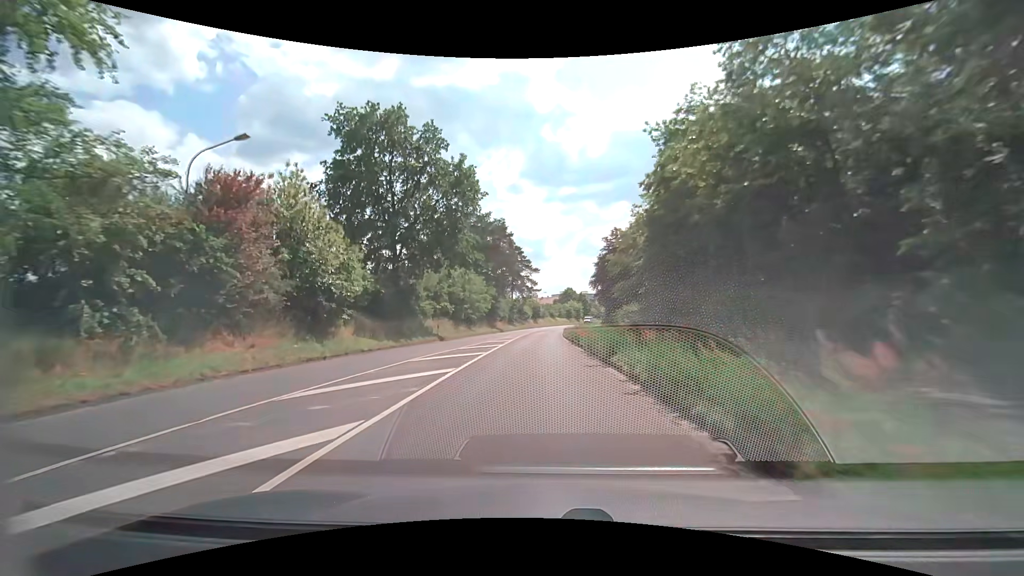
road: secondary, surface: asphalt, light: Day
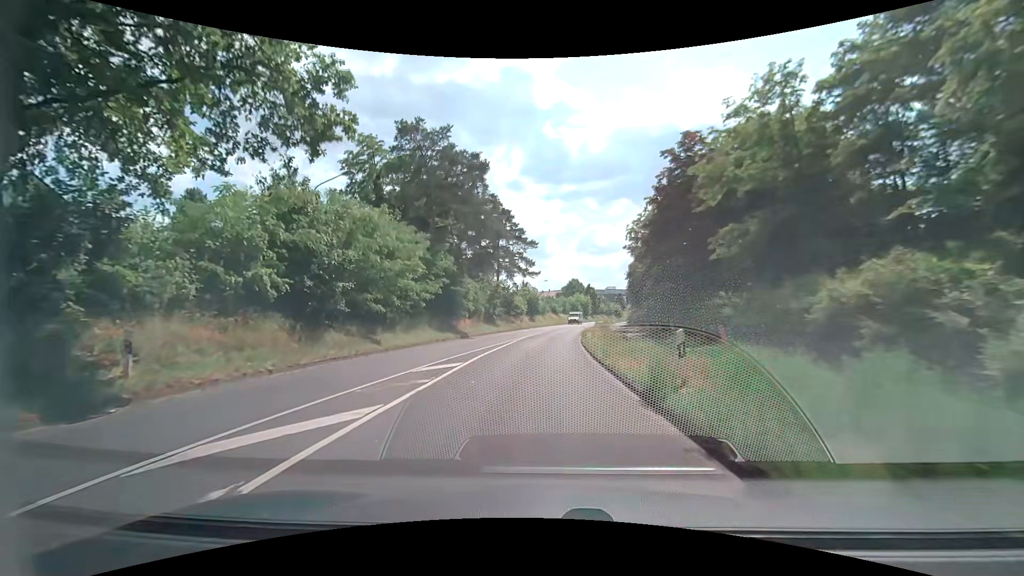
(0.0, +29.1) m; 0°
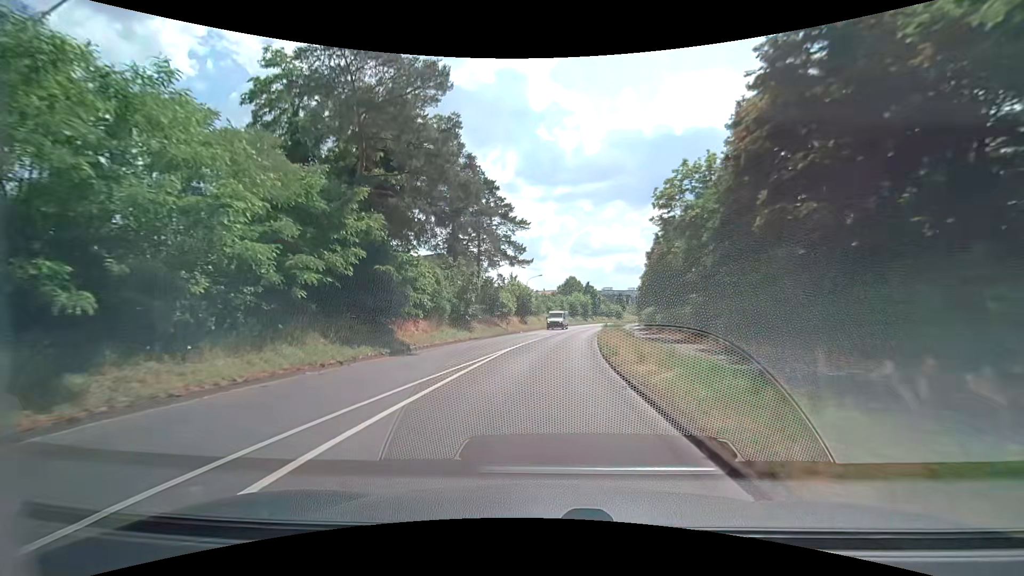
(0.0, +14.2) m; 0°
(0, +10) (0, +20) (+1, +30) (+2, +40) (+3, +50) (+5, +60) (+7, +70) (+8, +79) (+10, +89) (+12, +99) m
